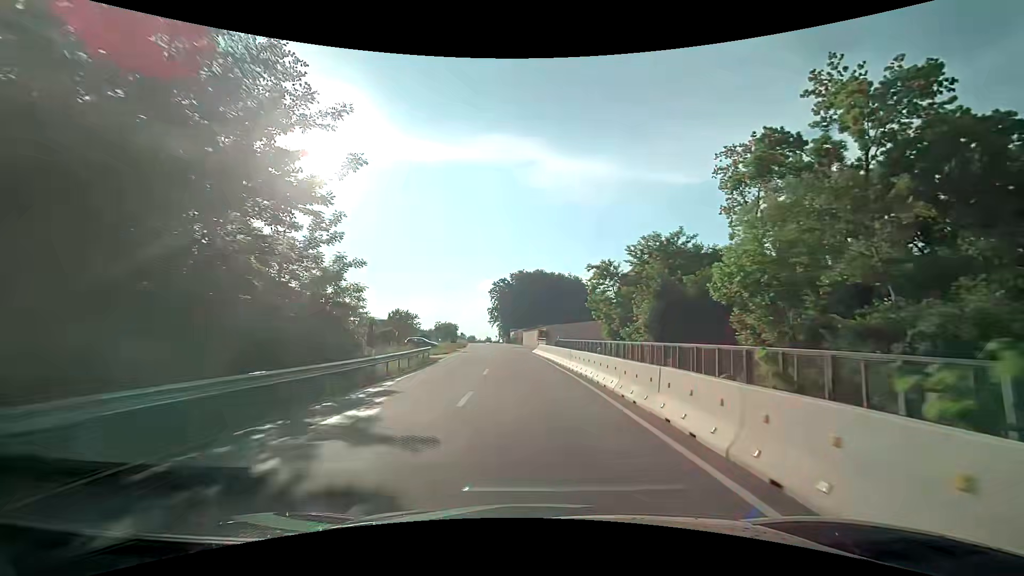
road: tertiary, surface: asphalt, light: Day
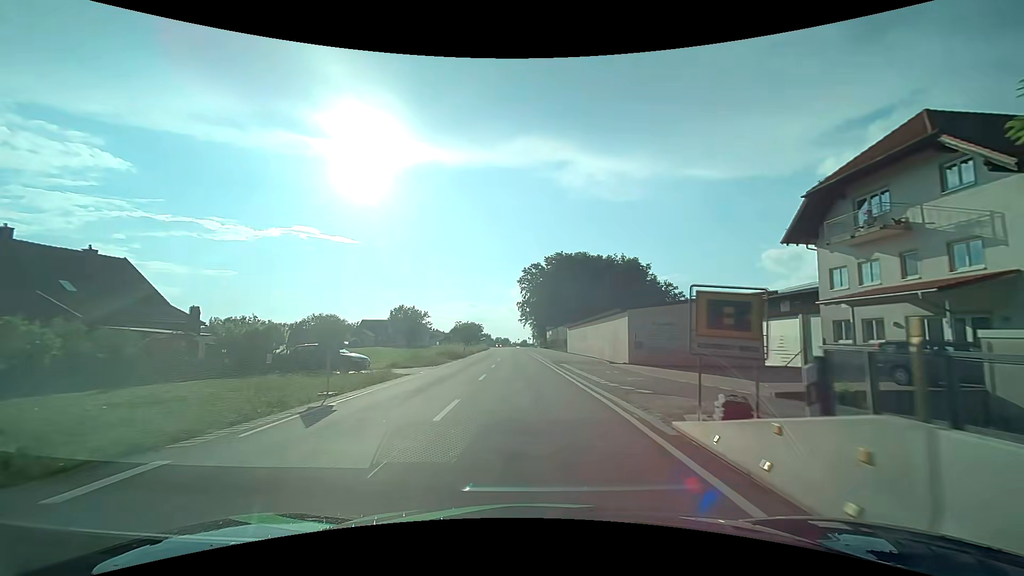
(-1.3, +38.0) m; -5°
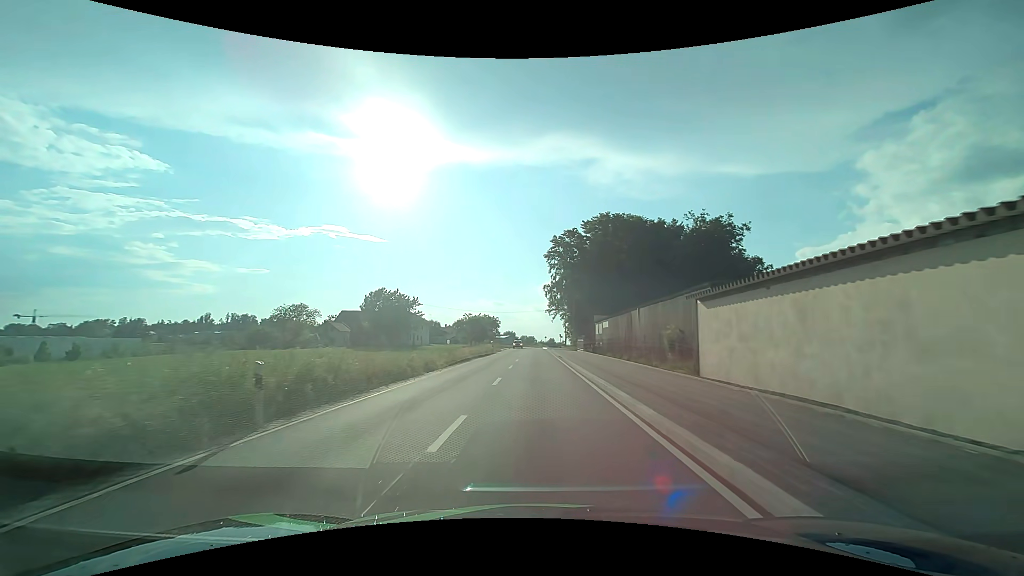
(-0.8, +38.6) m; -3°
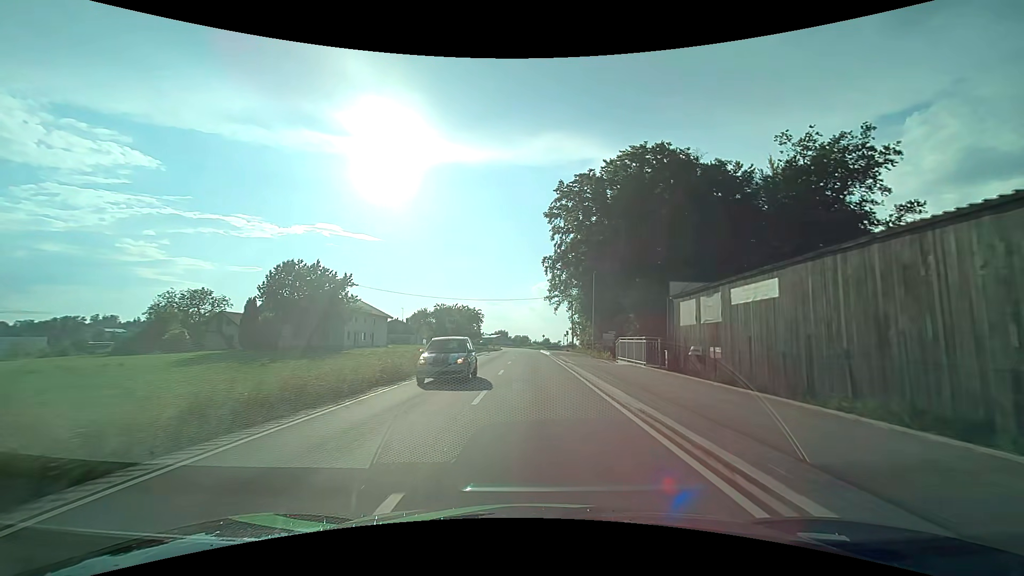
(+0.1, +31.7) m; +1°
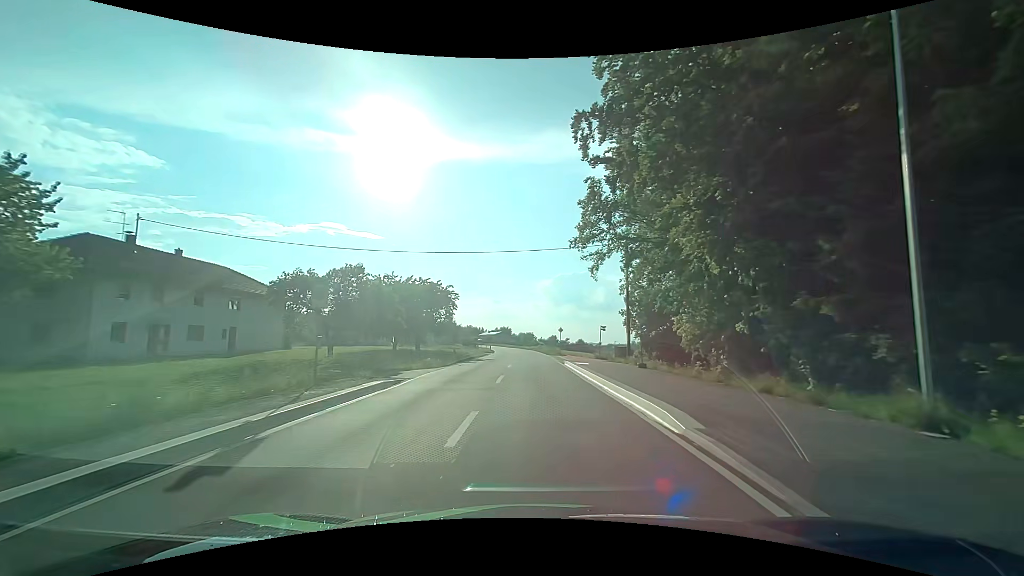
(-0.3, +40.4) m; -1°
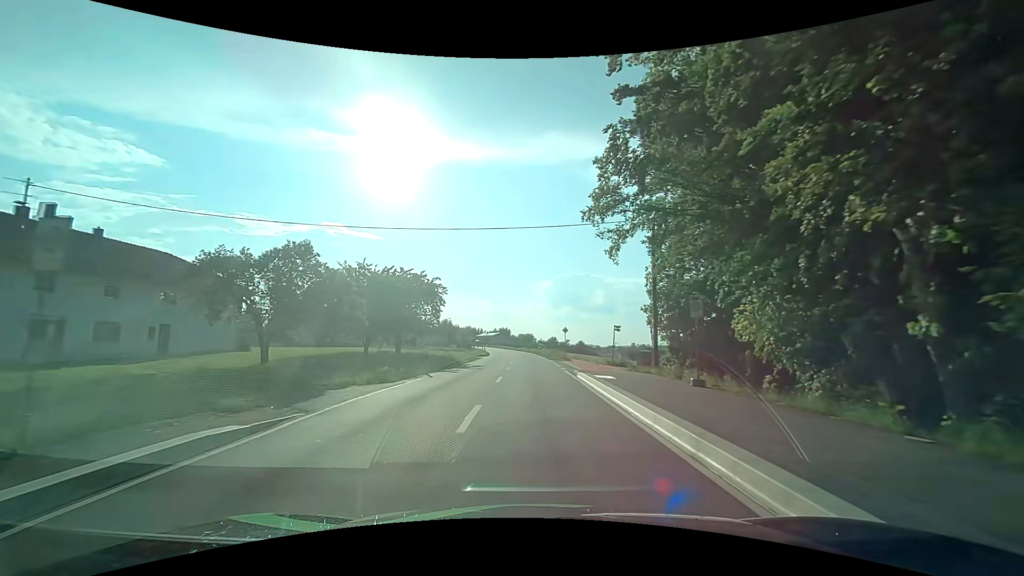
(0.0, +7.9) m; 0°
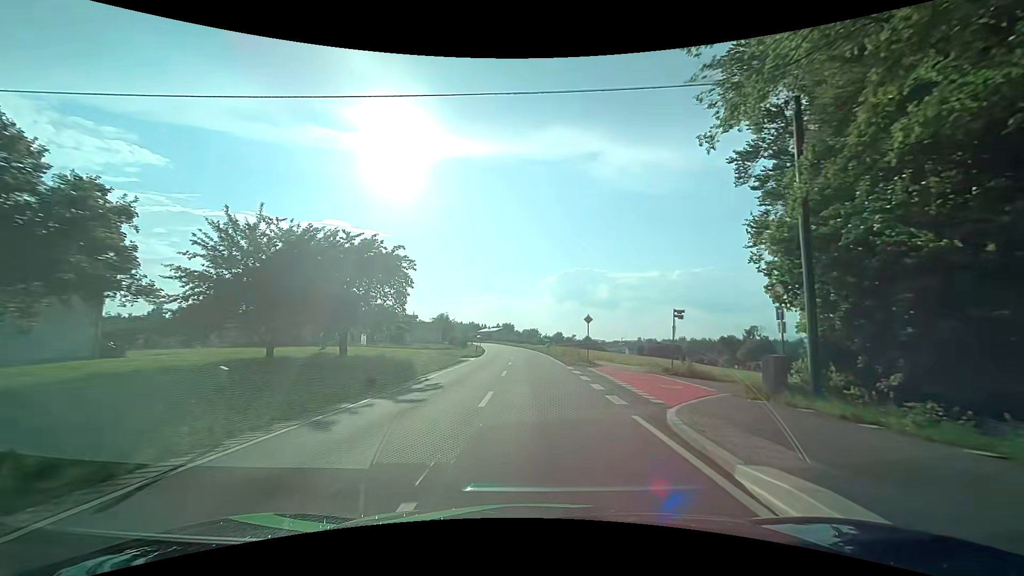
(+0.1, +15.0) m; 0°
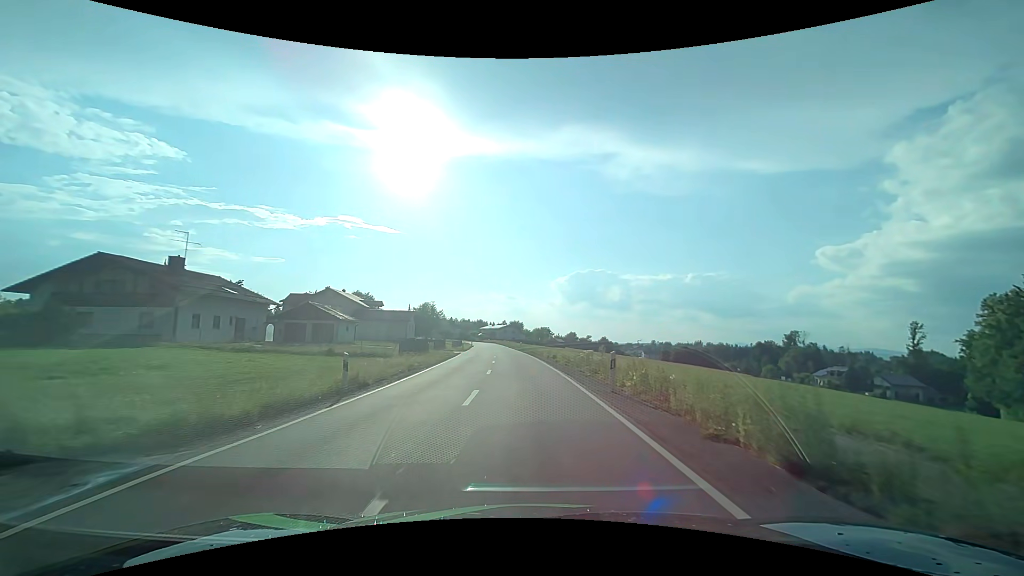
(0.0, +36.1) m; -1°
(0, +10) (0, +20) (-1, +30) (-1, +40) (-2, +50) (-3, +60) (-4, +70) (-5, +80) (-6, +90) (-7, +100) m
